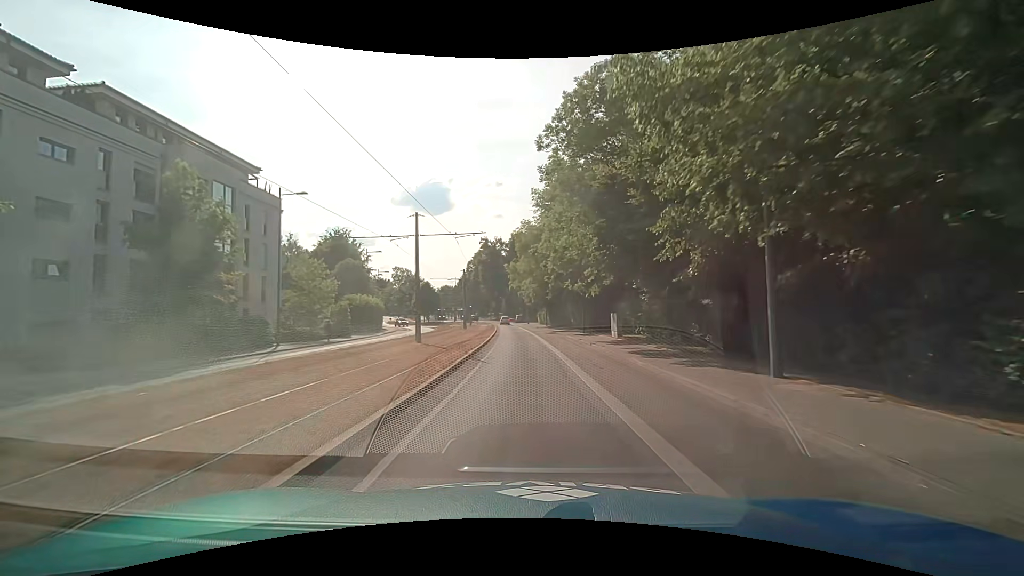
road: secondary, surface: asphalt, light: Day
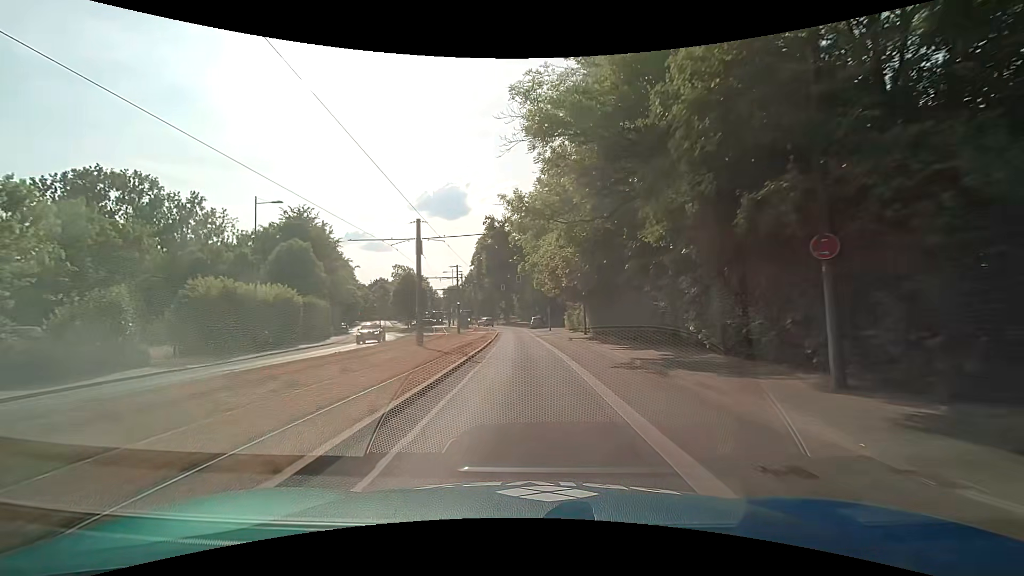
(-0.4, +30.0) m; -2°
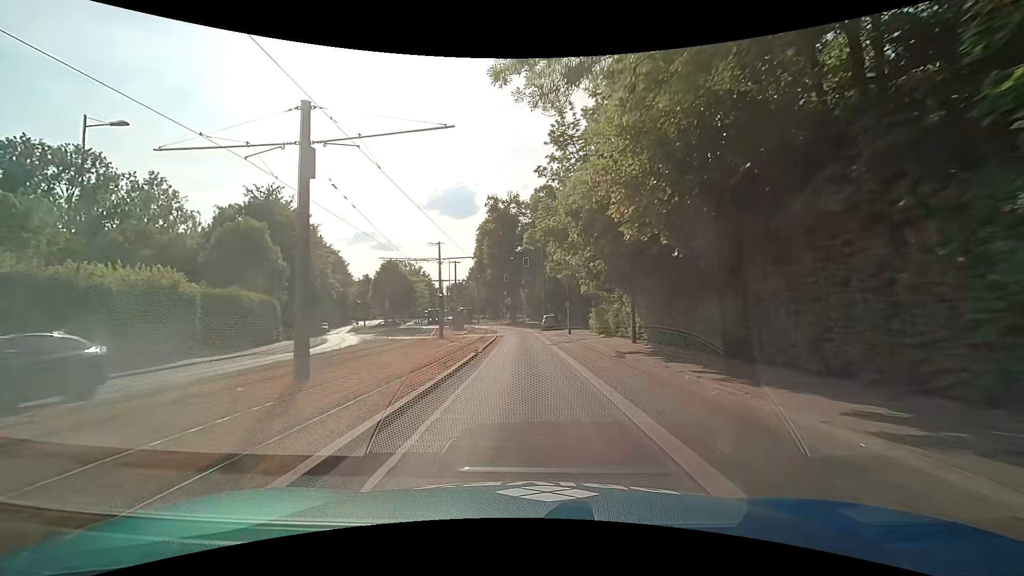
(-0.1, +14.7) m; -1°
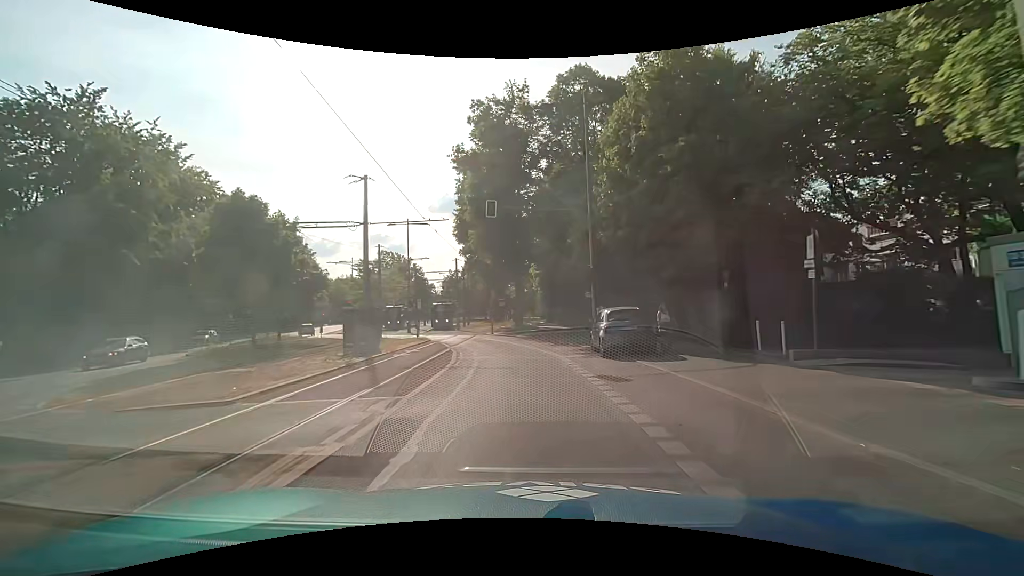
(-0.4, +35.1) m; -1°
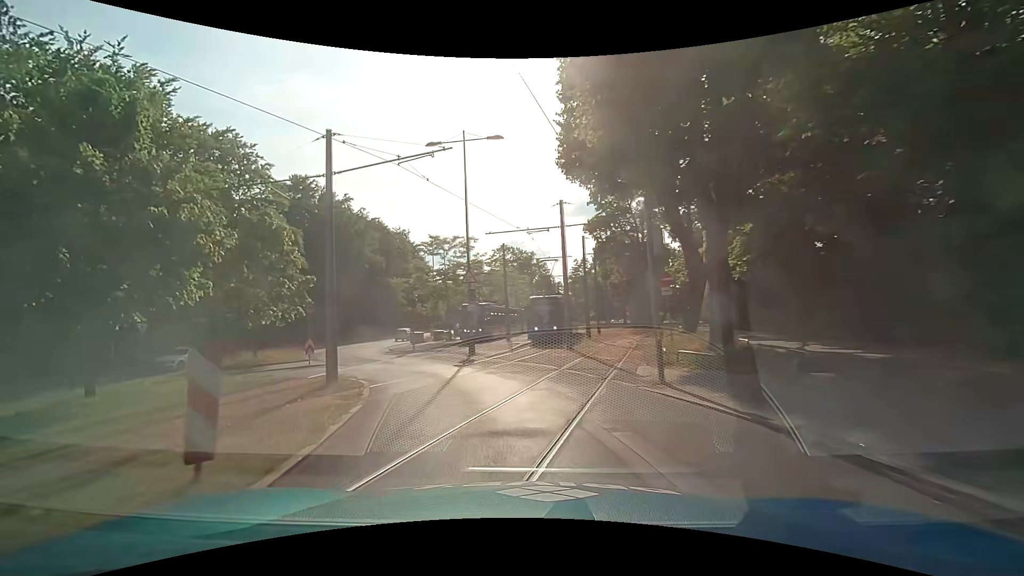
(-1.8, +25.0) m; -14°
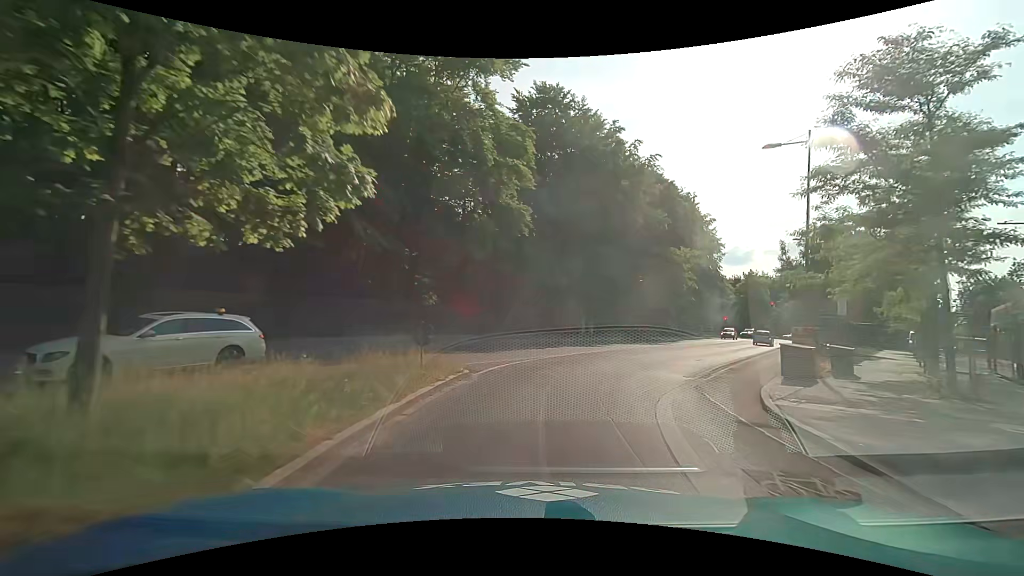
(-9.3, +27.1) m; -30°
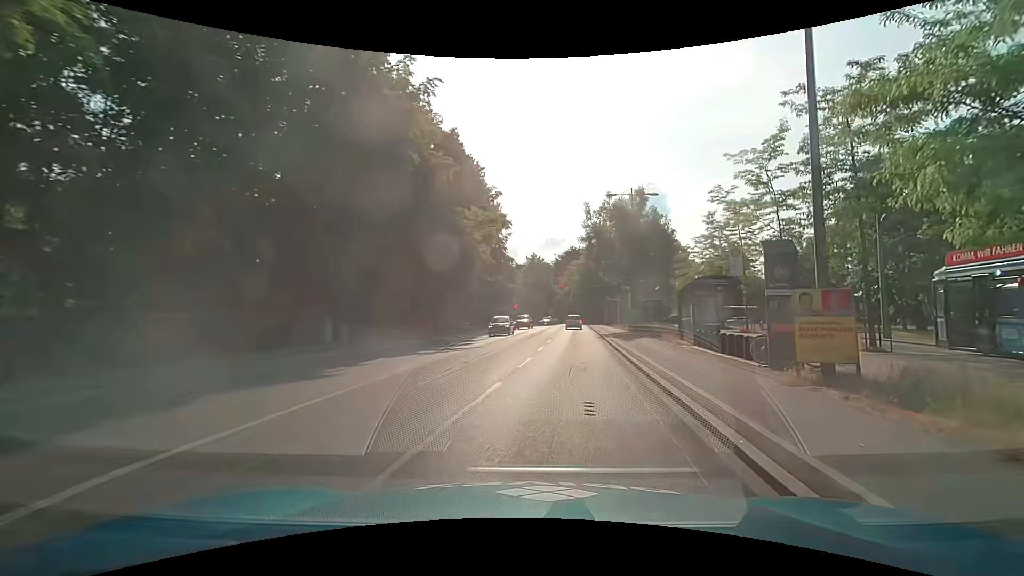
(+3.0, +17.0) m; +25°
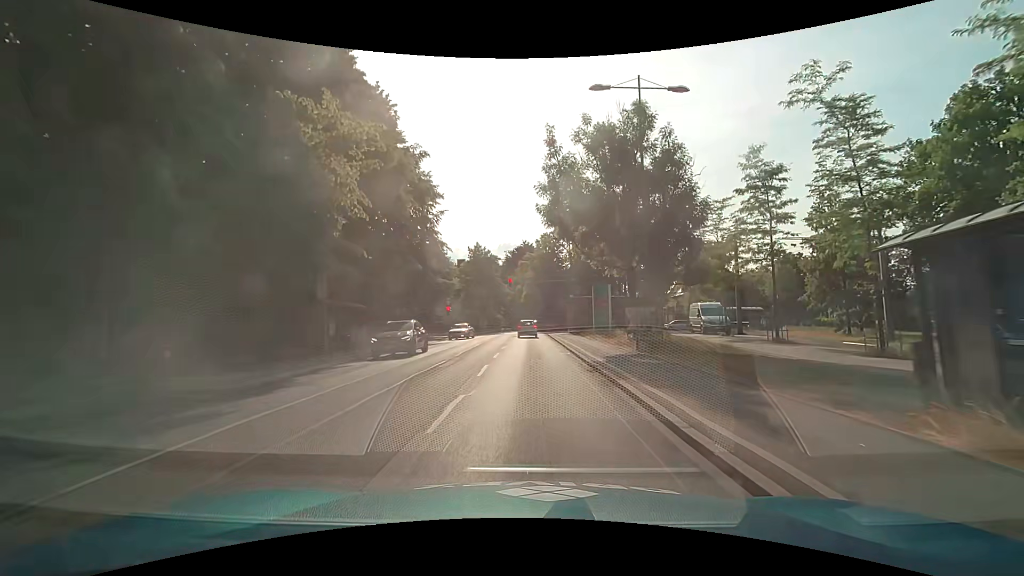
(+1.2, +18.8) m; +5°
(0, +10) (0, +20) (0, +30) (0, +40) (0, +50) (+1, +60) (+8, +66) (+18, +68) (+28, +69) (+38, +70) m
